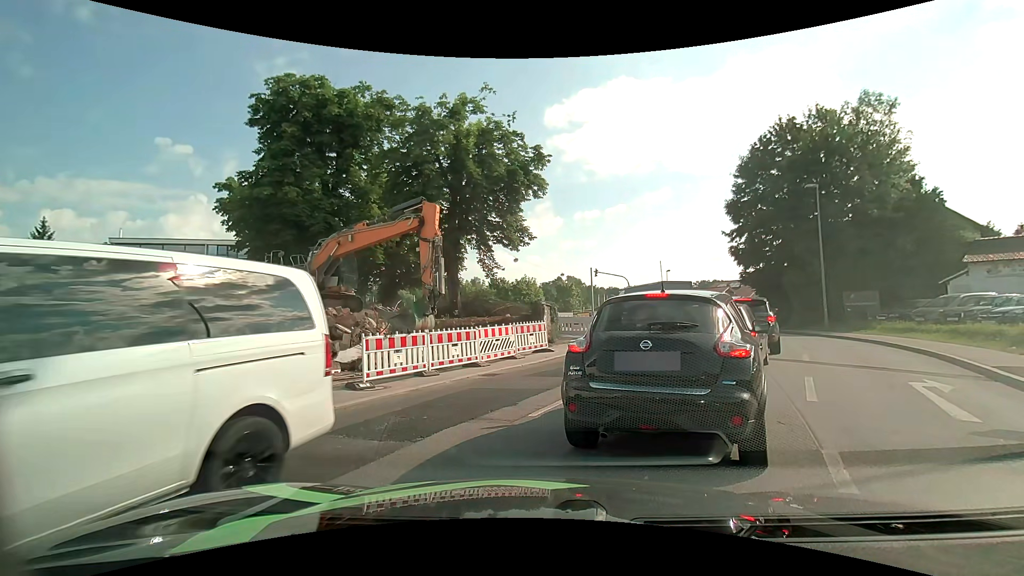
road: tertiary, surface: asphalt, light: Day
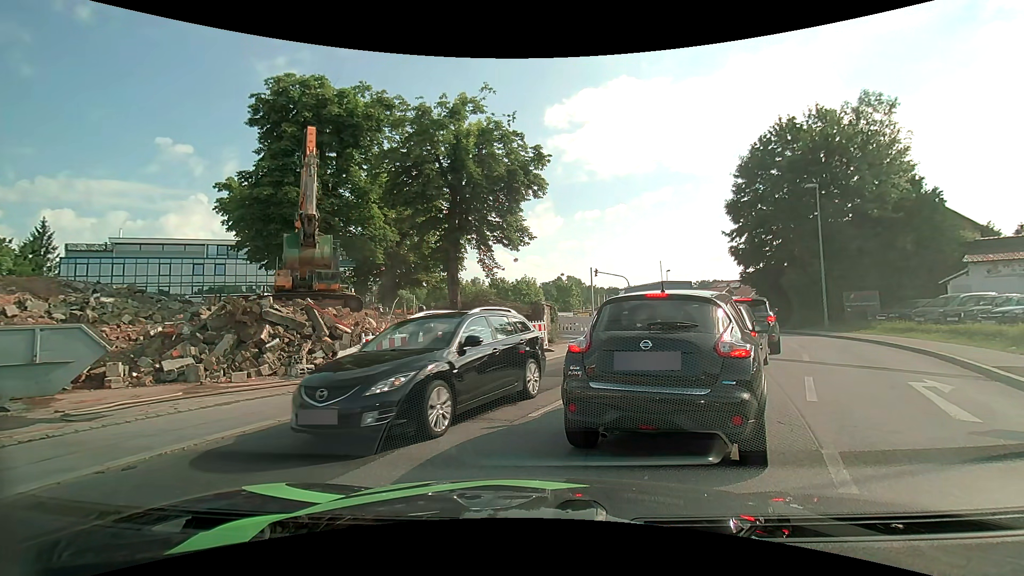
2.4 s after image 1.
(0.0, 0.0) m; 0°
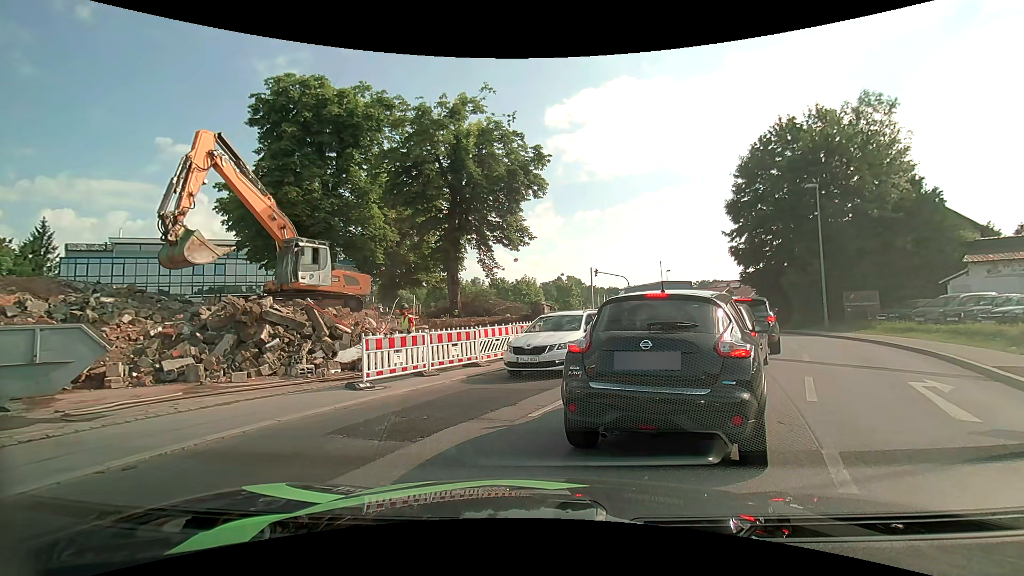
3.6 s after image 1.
(0.0, 0.0) m; 0°
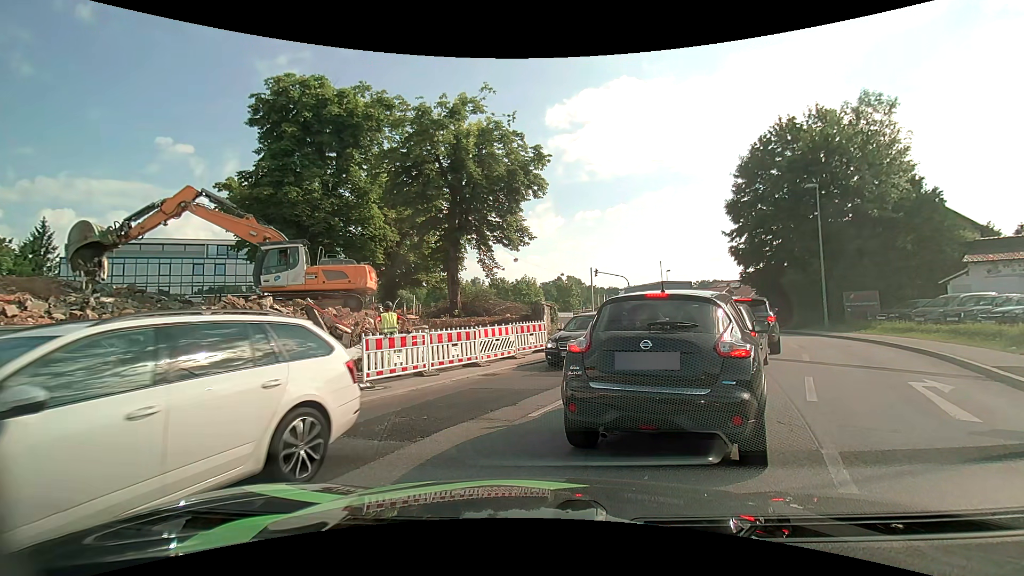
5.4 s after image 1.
(0.0, 0.0) m; 0°
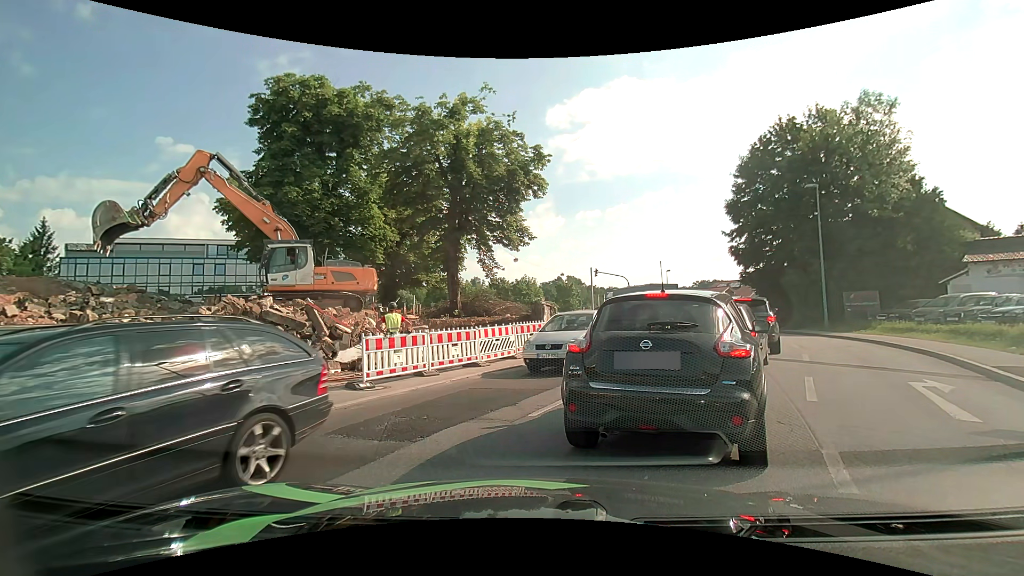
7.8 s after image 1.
(0.0, 0.0) m; 0°
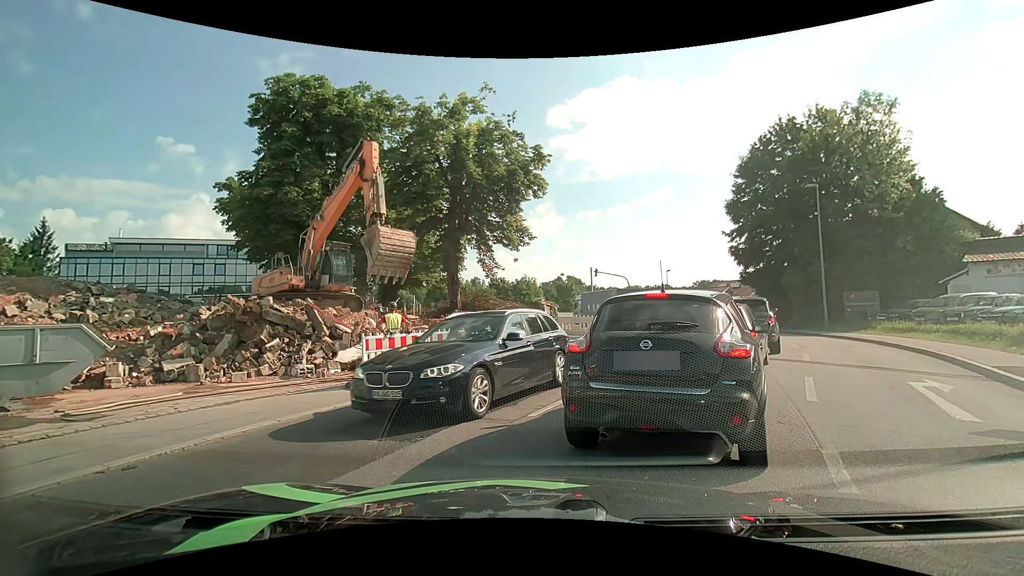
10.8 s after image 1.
(0.0, 0.0) m; 0°
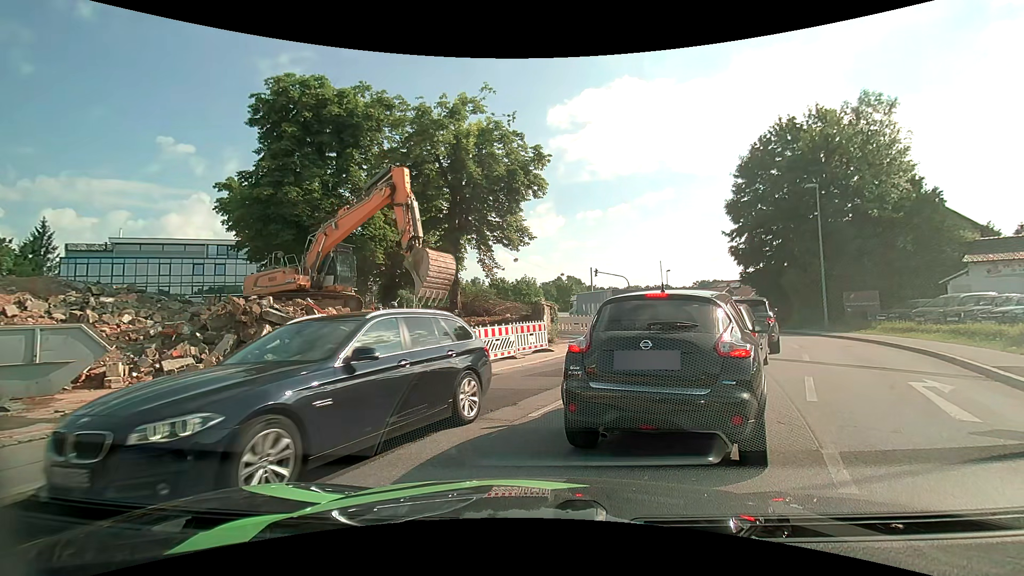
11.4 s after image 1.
(0.0, 0.0) m; 0°
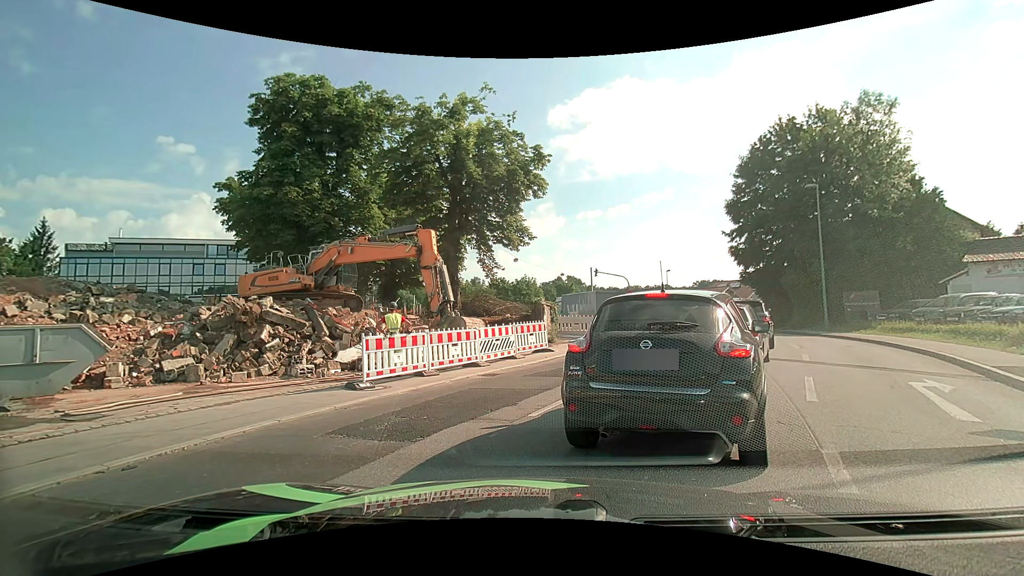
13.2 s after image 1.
(0.0, 0.0) m; 0°
